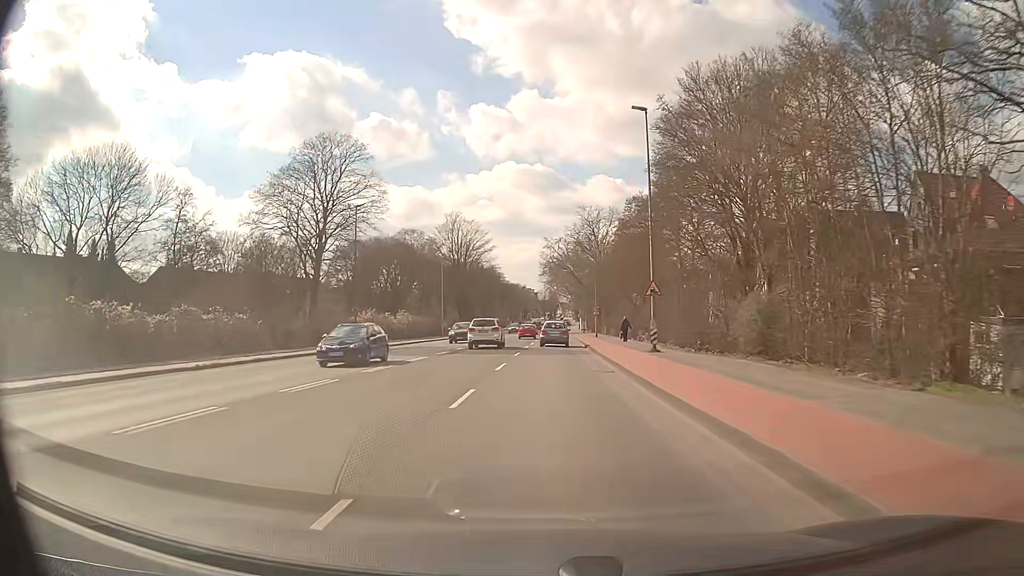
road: secondary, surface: asphalt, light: Day
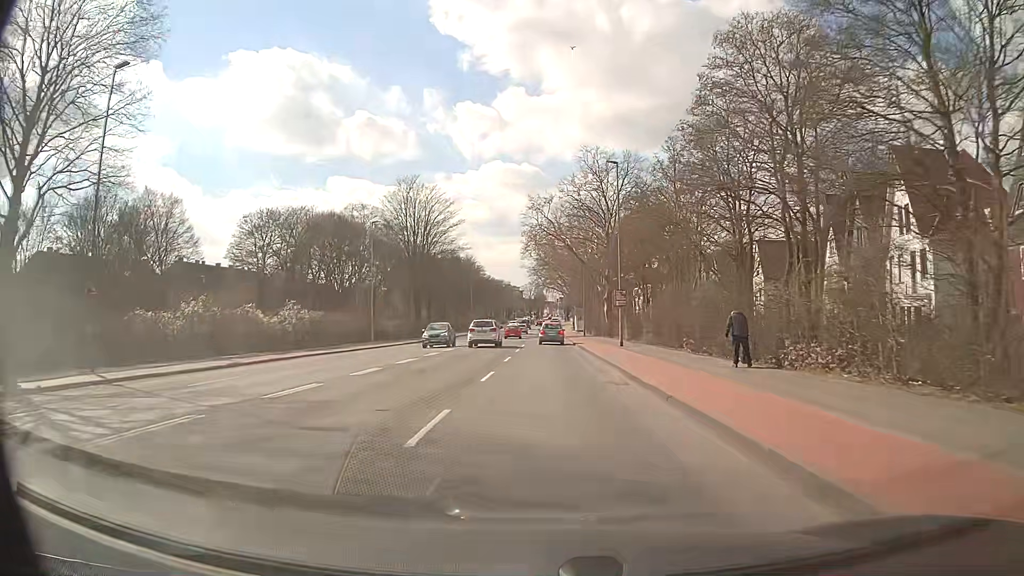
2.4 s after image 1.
(+0.2, +30.9) m; +1°
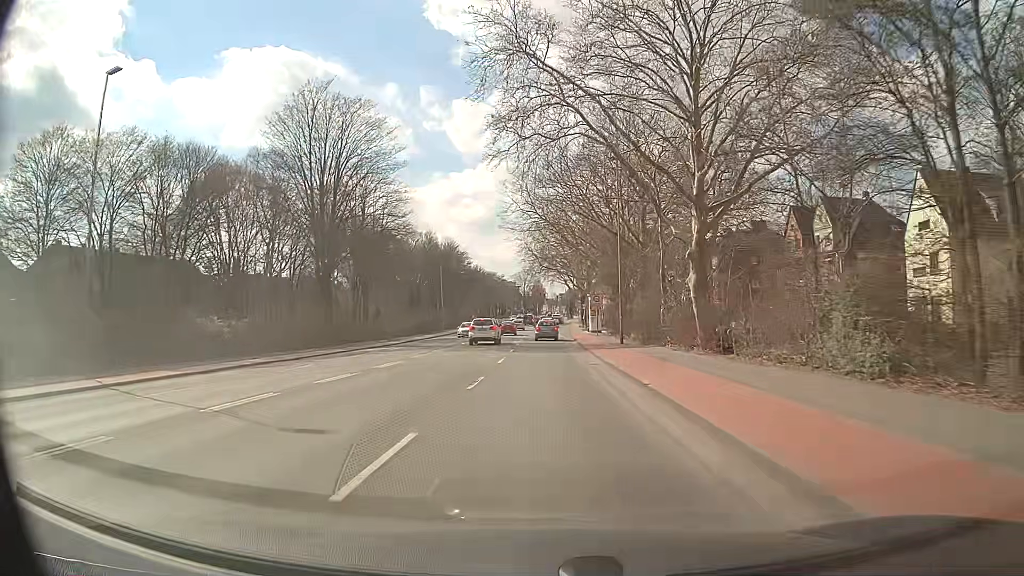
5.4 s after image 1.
(+0.2, +38.3) m; 0°
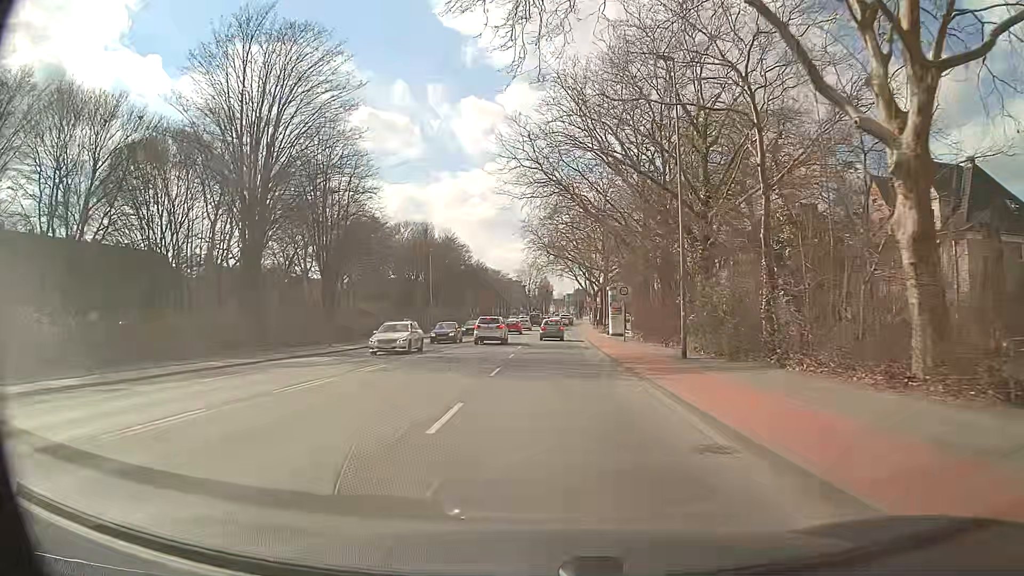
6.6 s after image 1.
(-0.1, +15.3) m; 0°
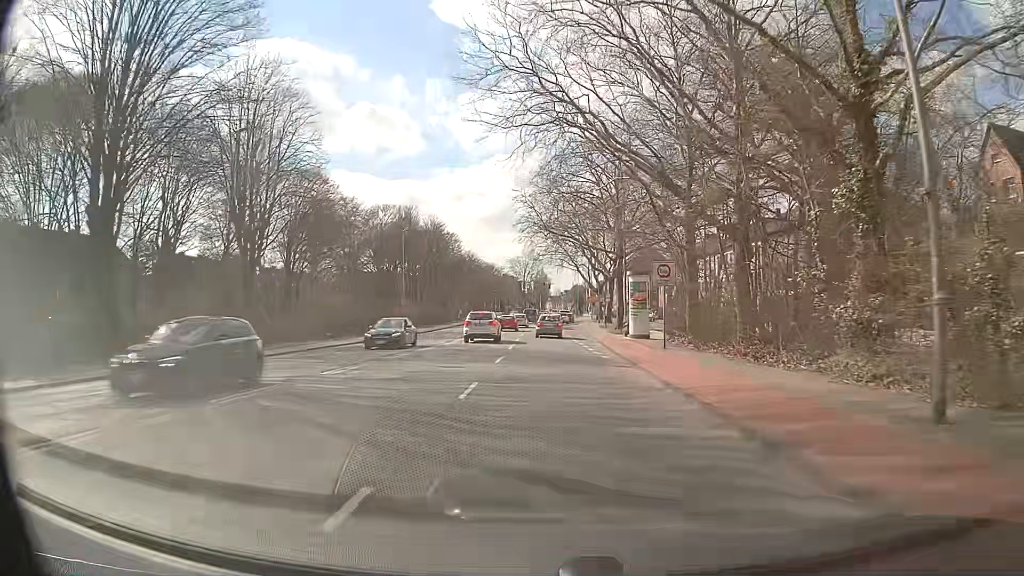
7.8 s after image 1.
(0.0, +15.2) m; 0°
